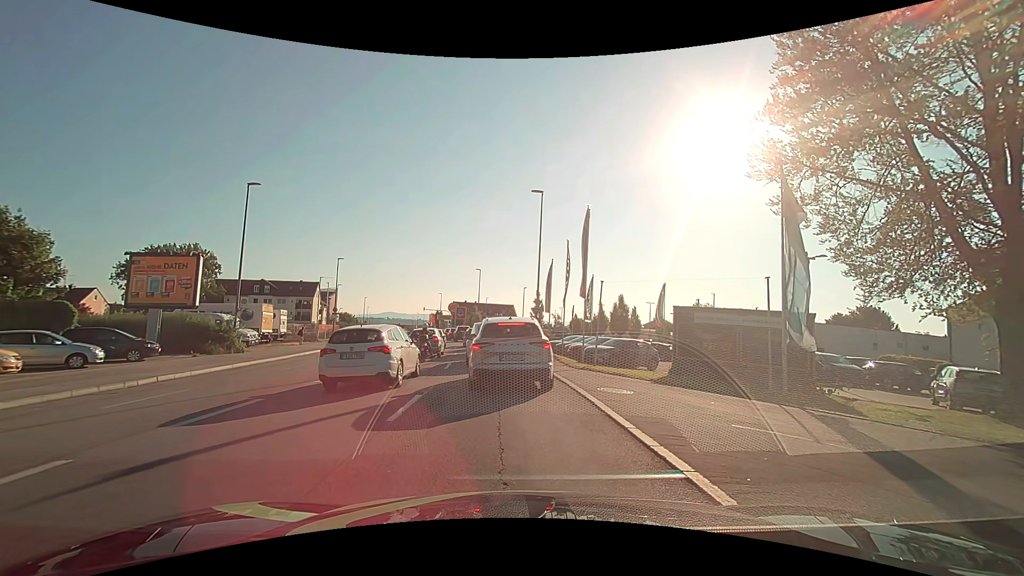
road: tertiary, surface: asphalt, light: Day
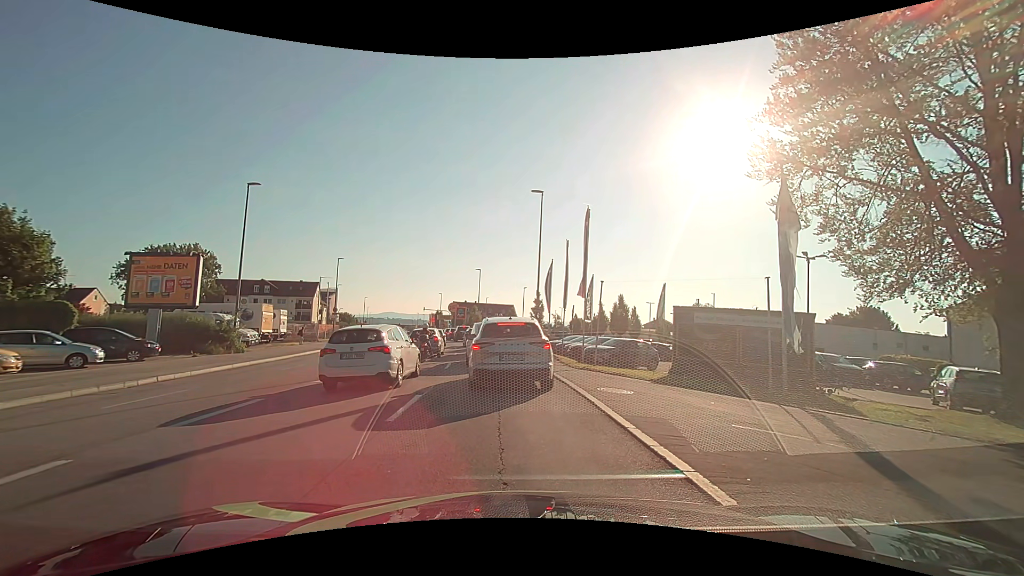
(0.0, 0.0) m; 0°
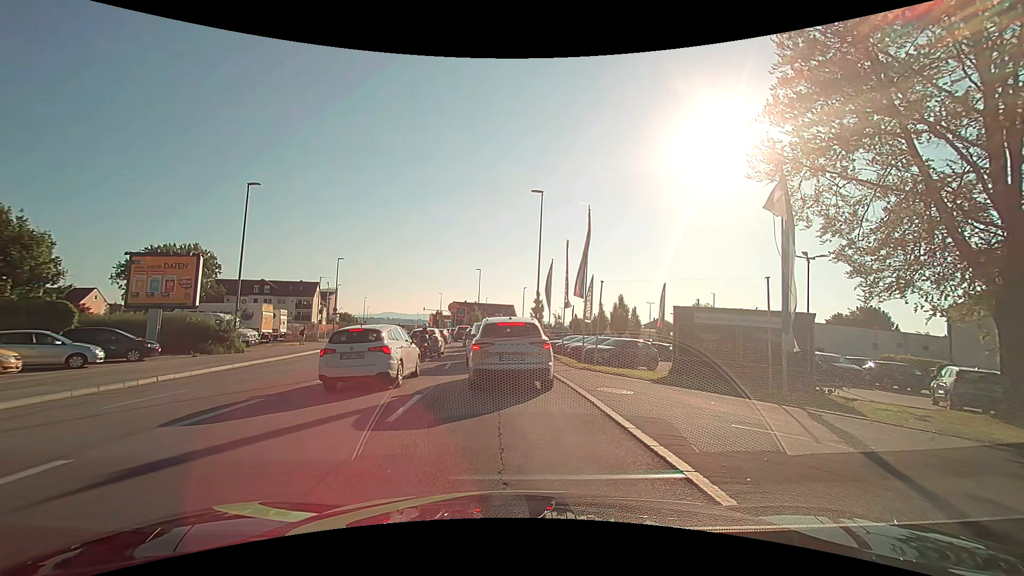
(0.0, 0.0) m; 0°
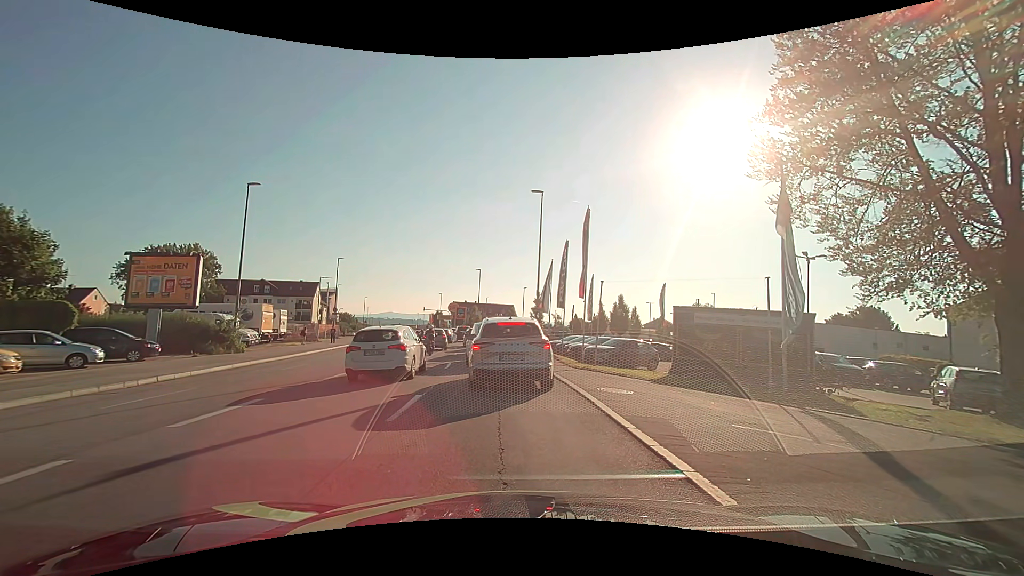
(0.0, 0.0) m; 0°
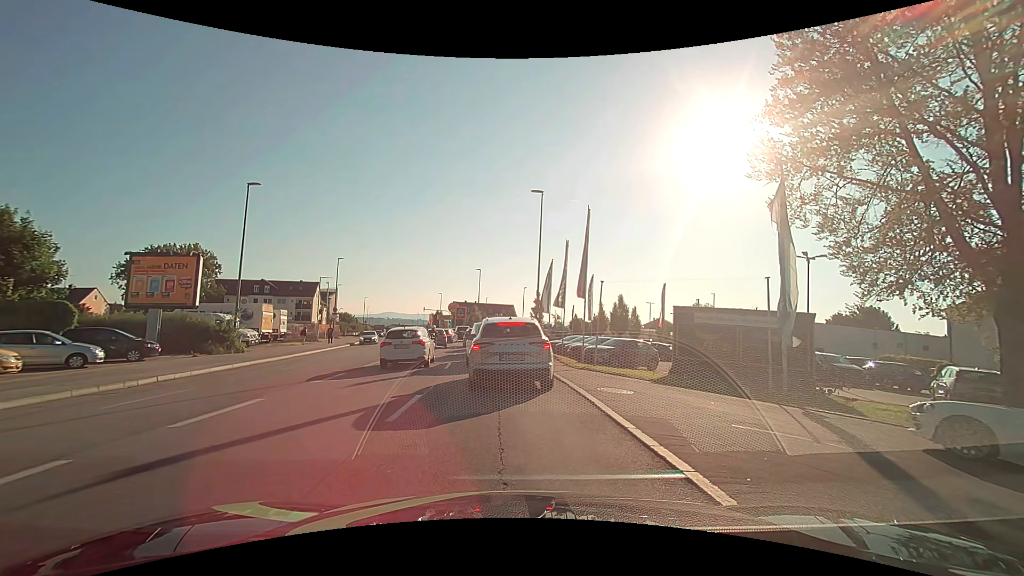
(0.0, 0.0) m; 0°
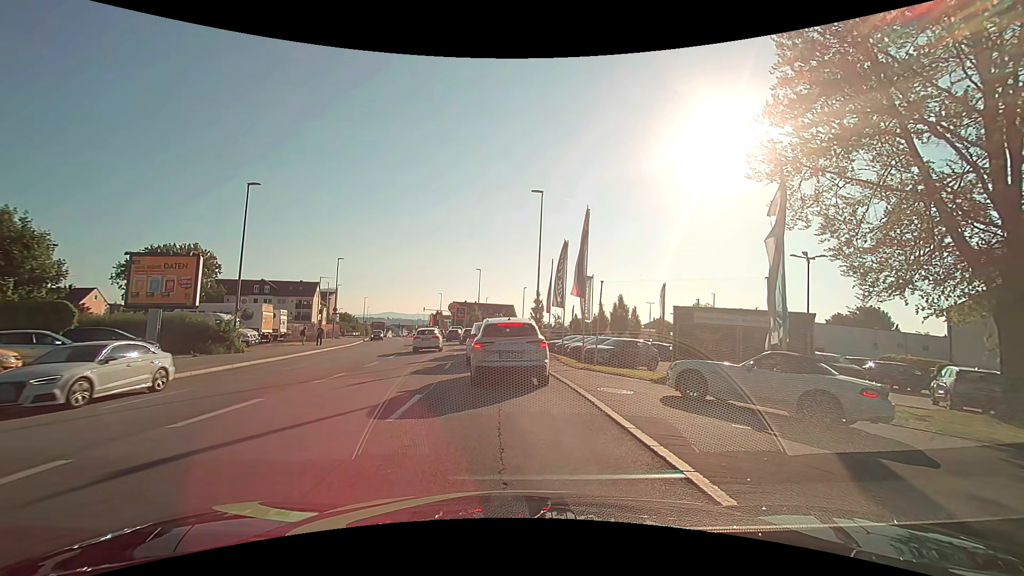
(0.0, 0.0) m; 0°
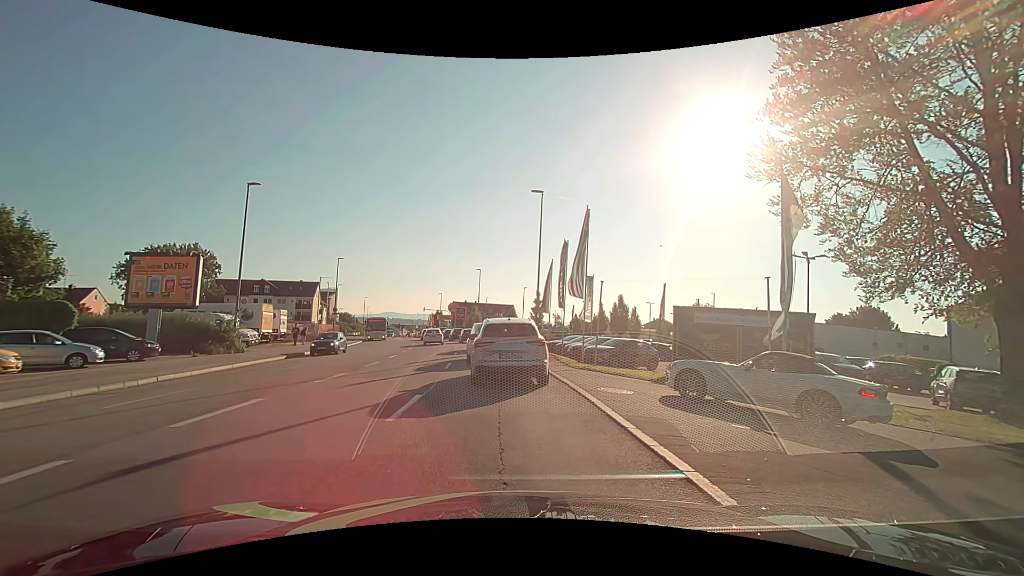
(0.0, 0.0) m; 0°
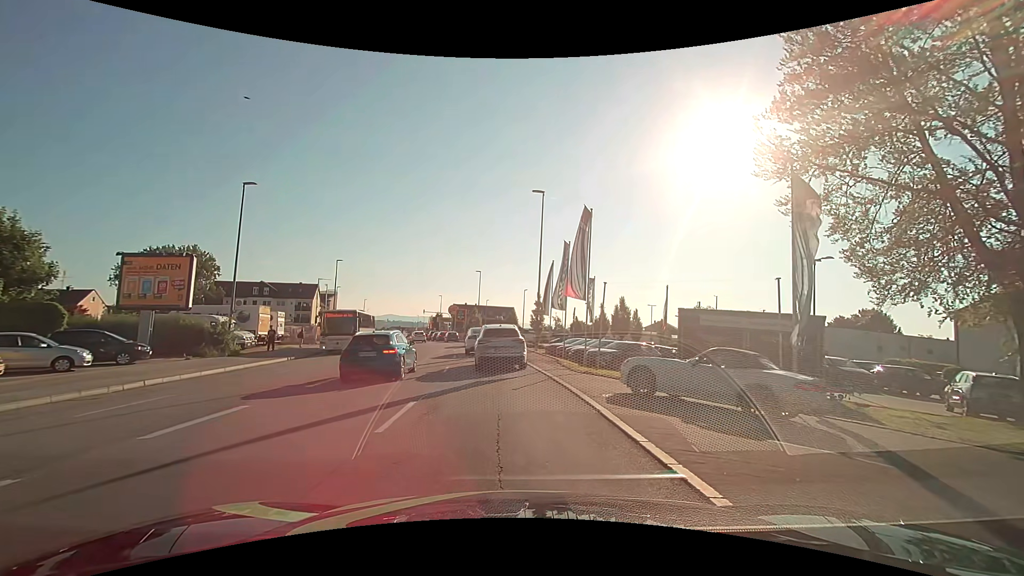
(0.0, +0.6) m; 0°
